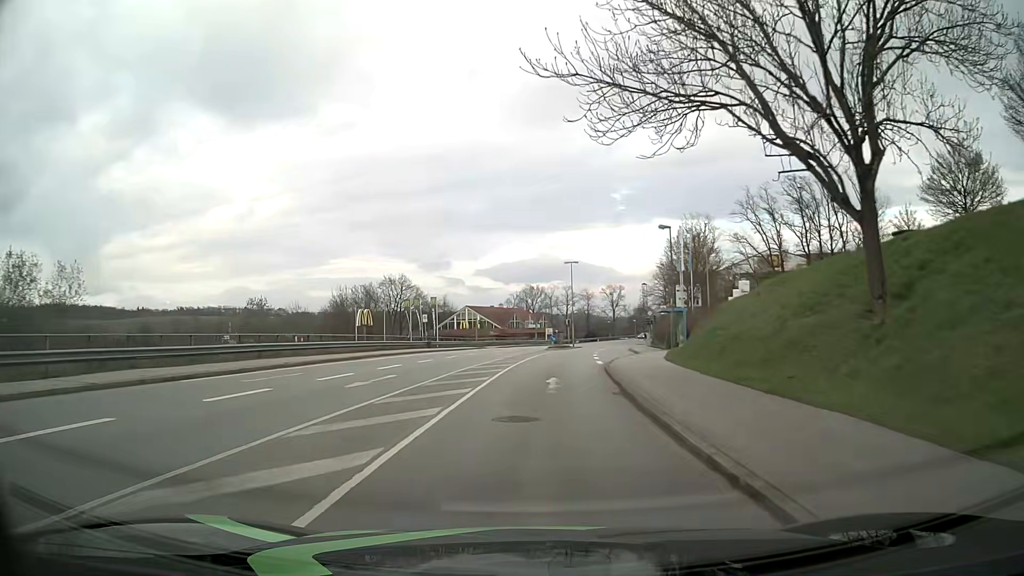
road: tertiary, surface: asphalt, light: Day
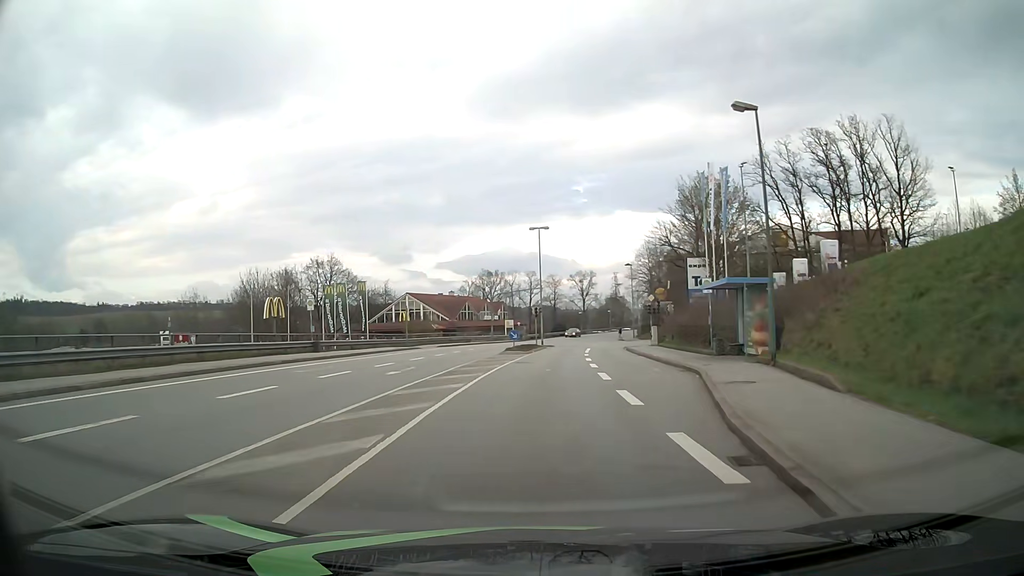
(+0.5, +23.3) m; +3°
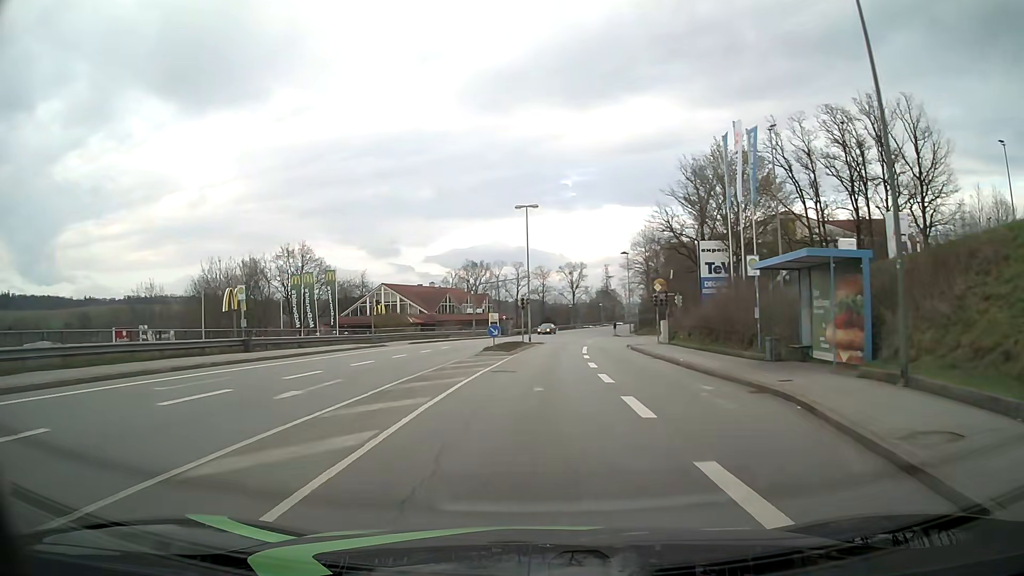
(+0.1, +8.2) m; +1°
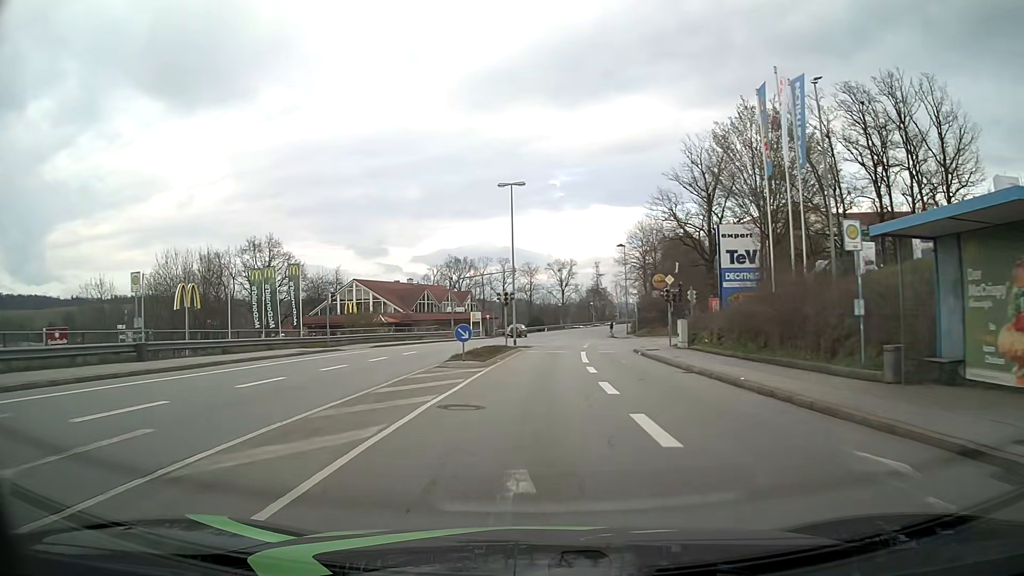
(+0.1, +8.3) m; +1°
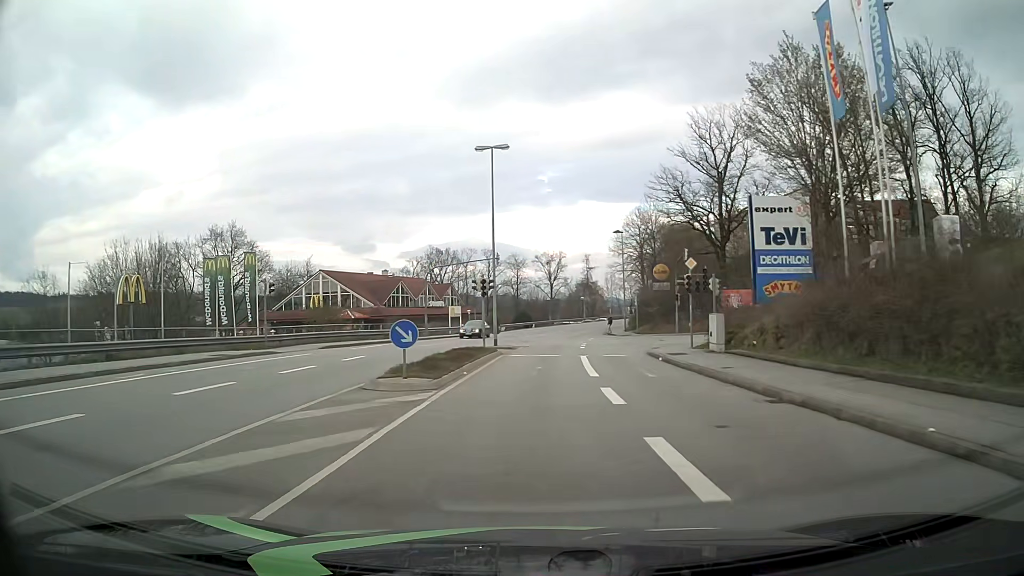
(+0.1, +8.3) m; +1°
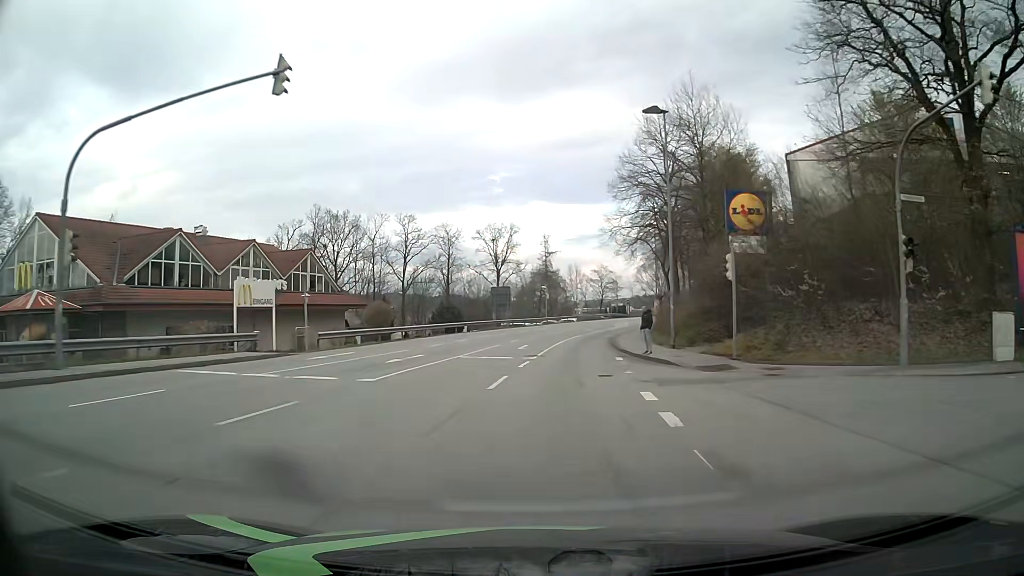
(+1.2, +40.4) m; +5°
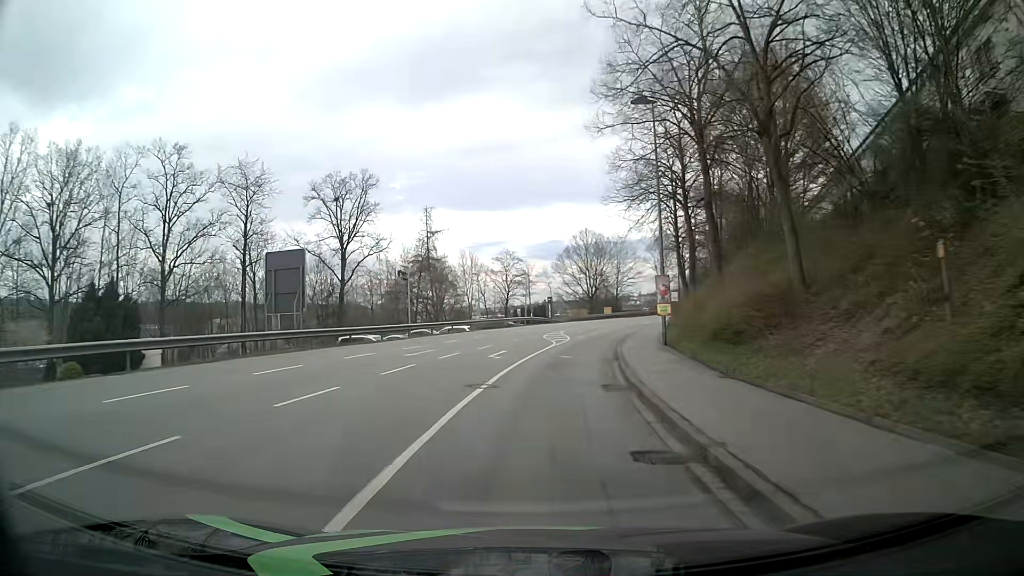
(+2.3, +39.4) m; +8°
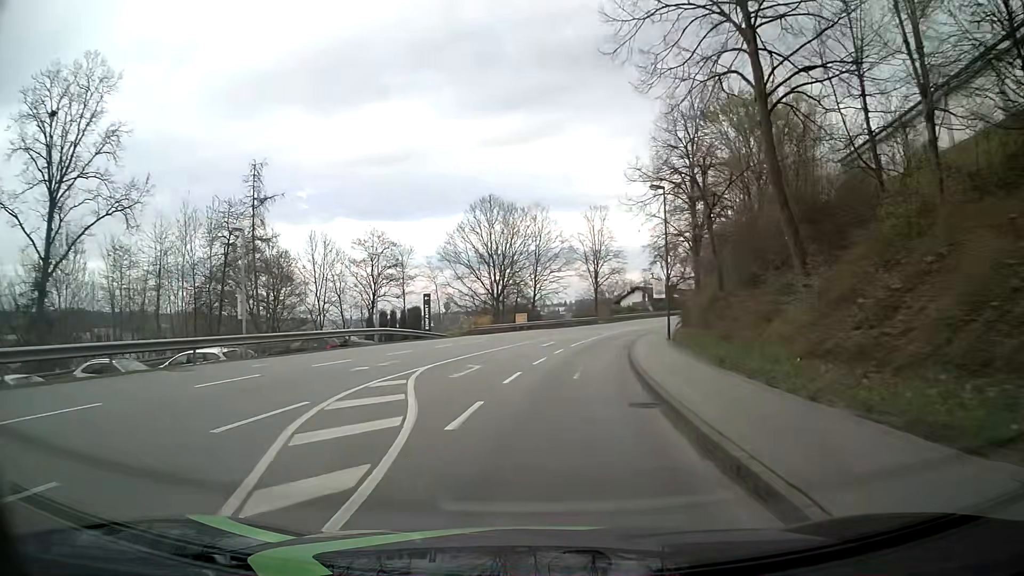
(+2.1, +31.7) m; +8°
(0, +10) (+1, +20) (+2, +30) (+4, +40) (+6, +49) (+9, +59) (+12, +69) (+16, +78) (+20, +87) (+25, +96) m
